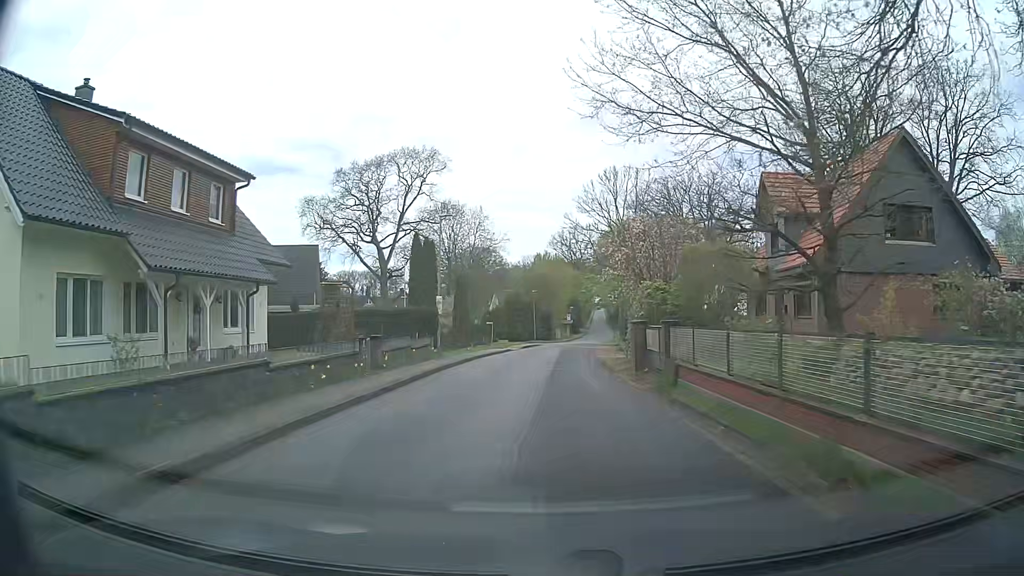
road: unclassified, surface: asphalt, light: Day
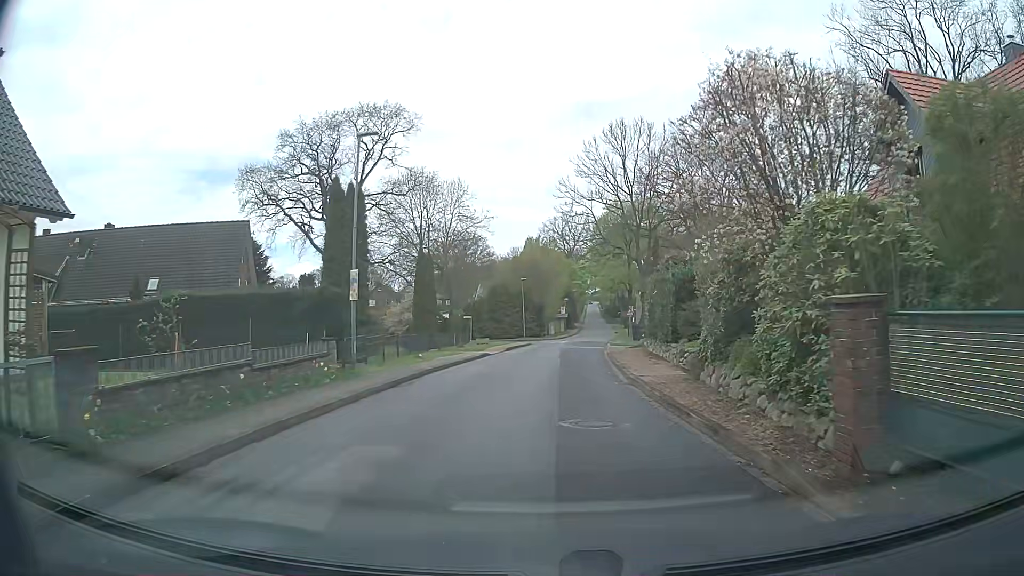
(-0.1, +13.6) m; 0°
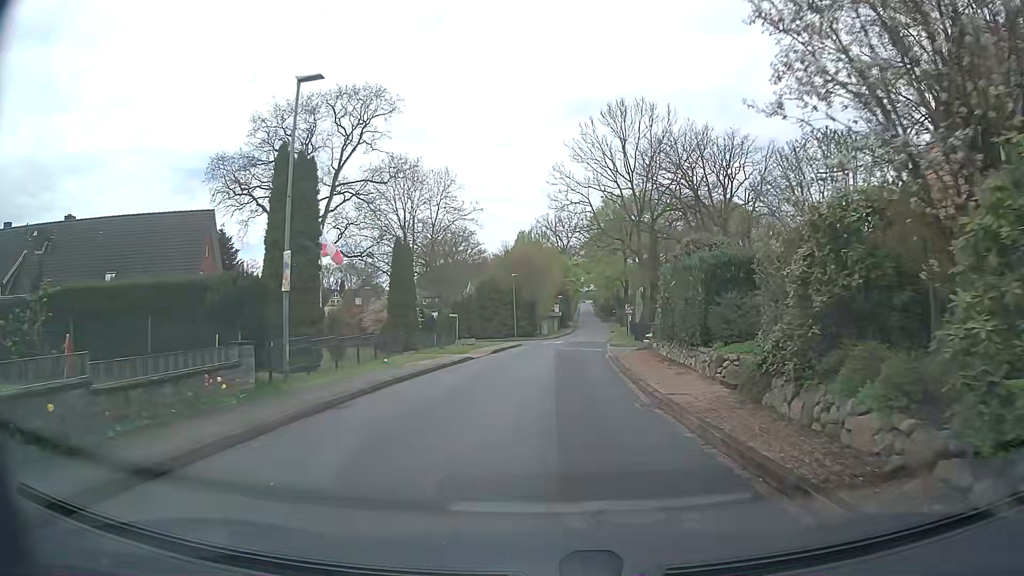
(0.0, +4.6) m; 0°
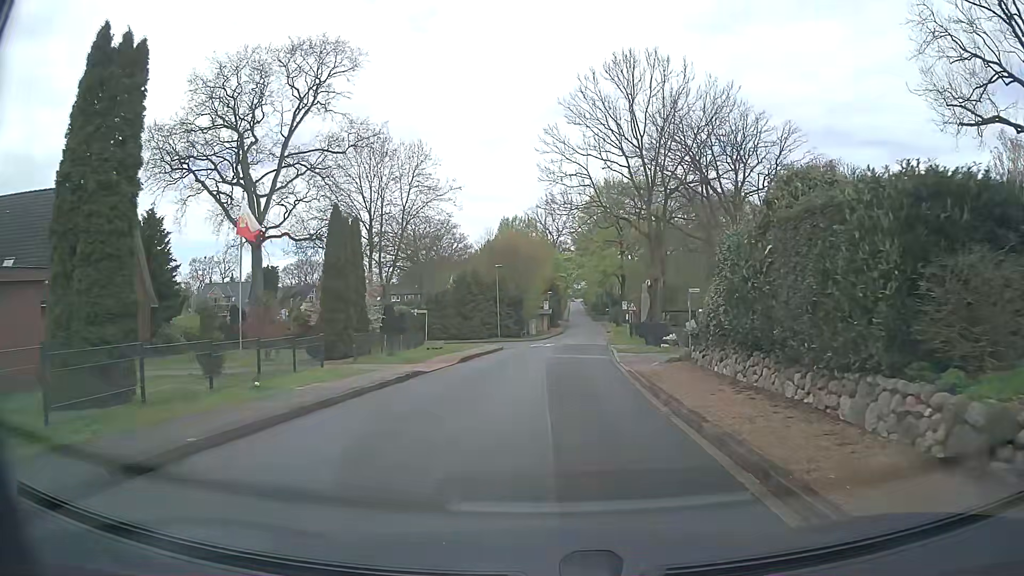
(+0.1, +9.2) m; +2°
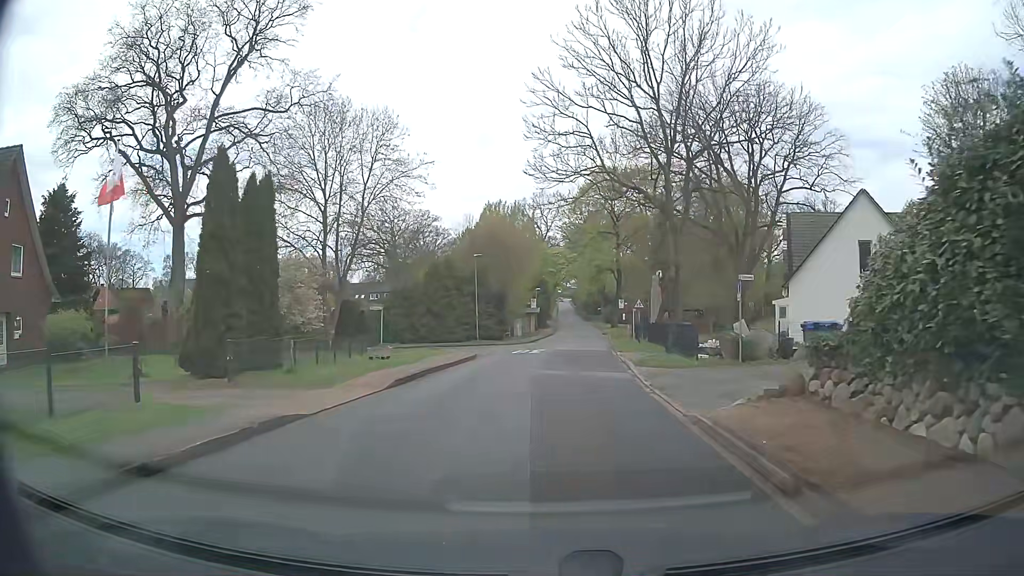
(0.0, +9.1) m; 0°
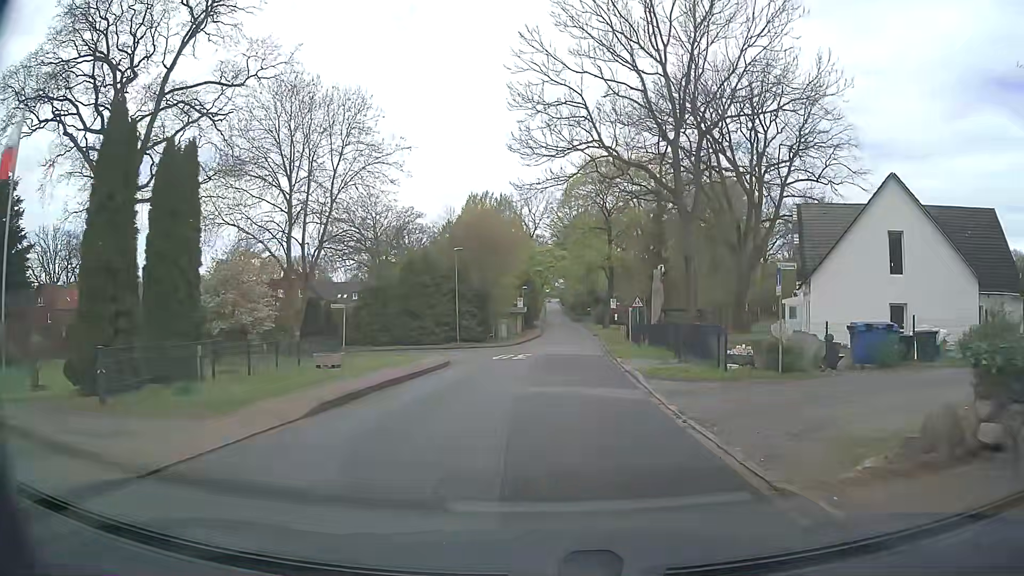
(+0.1, +4.5) m; +1°
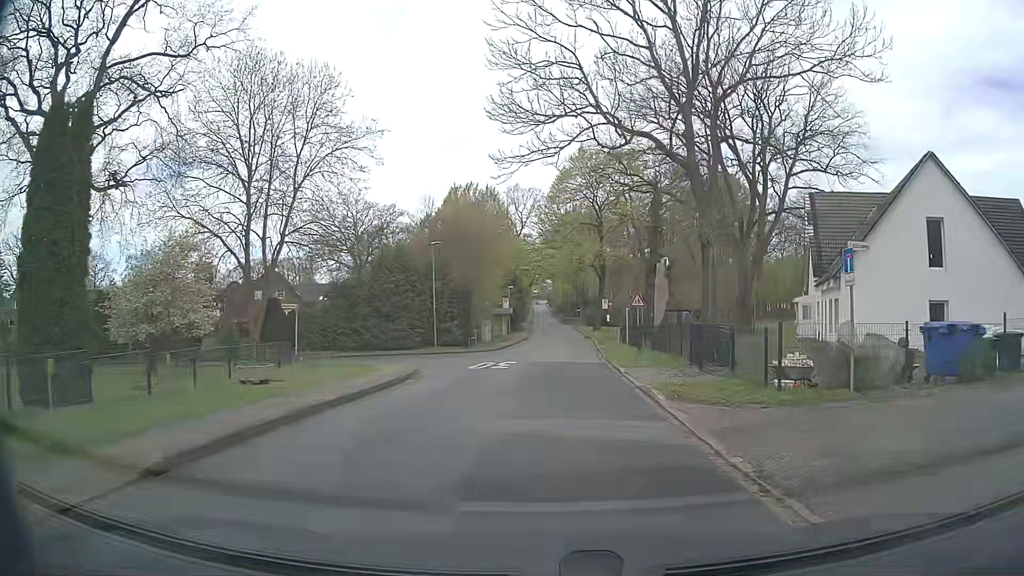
(+0.1, +4.5) m; +2°
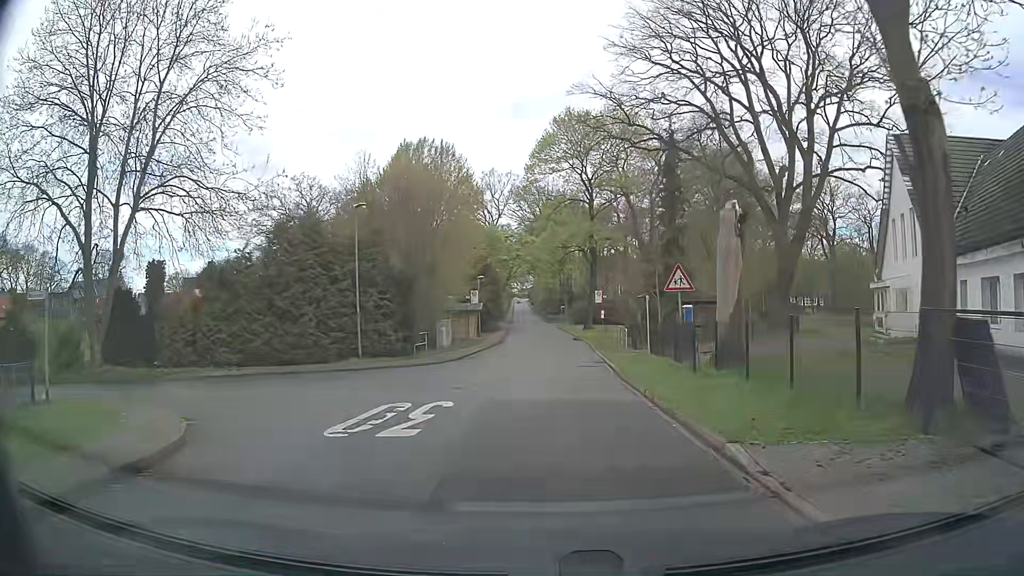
(+0.2, +13.5) m; +1°
(0, +10) (0, +20) (+1, +30) (+1, +40) (+1, +50) (+1, +60) (0, +70) (0, +80) (0, +90) (0, +100) m
